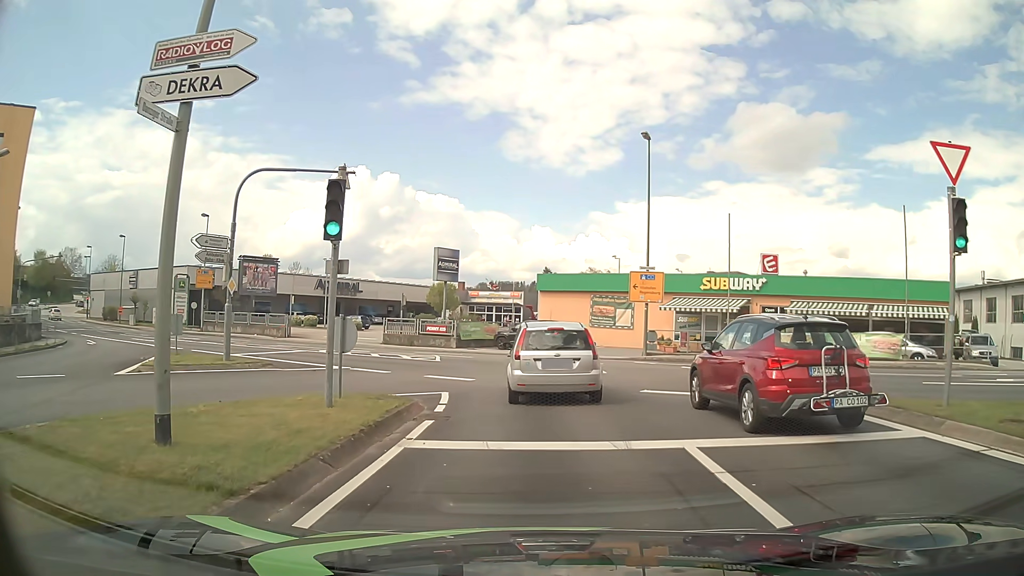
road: tertiary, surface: asphalt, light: Day
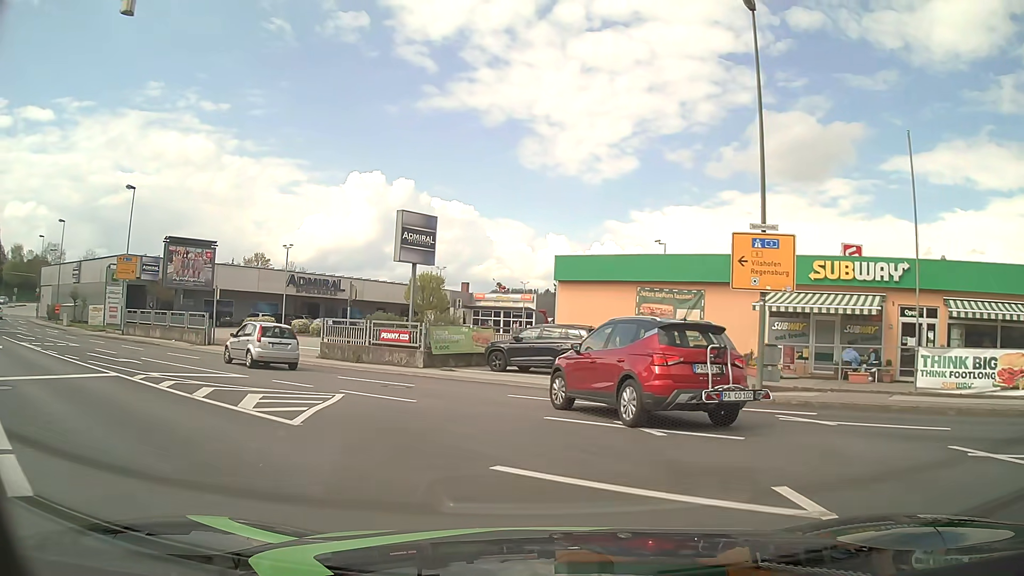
(0.0, +15.1) m; -1°
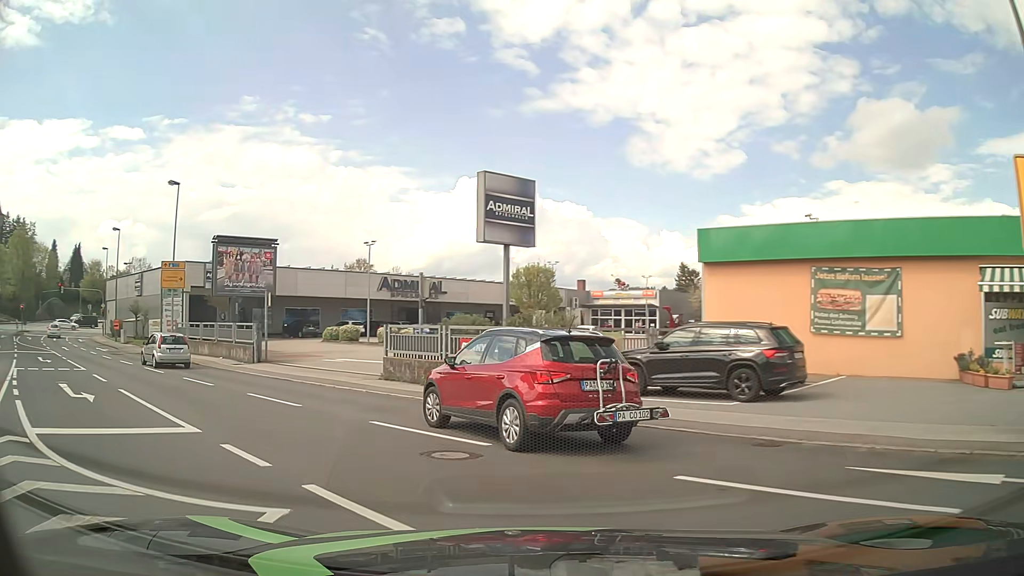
(-0.4, +7.7) m; -9°
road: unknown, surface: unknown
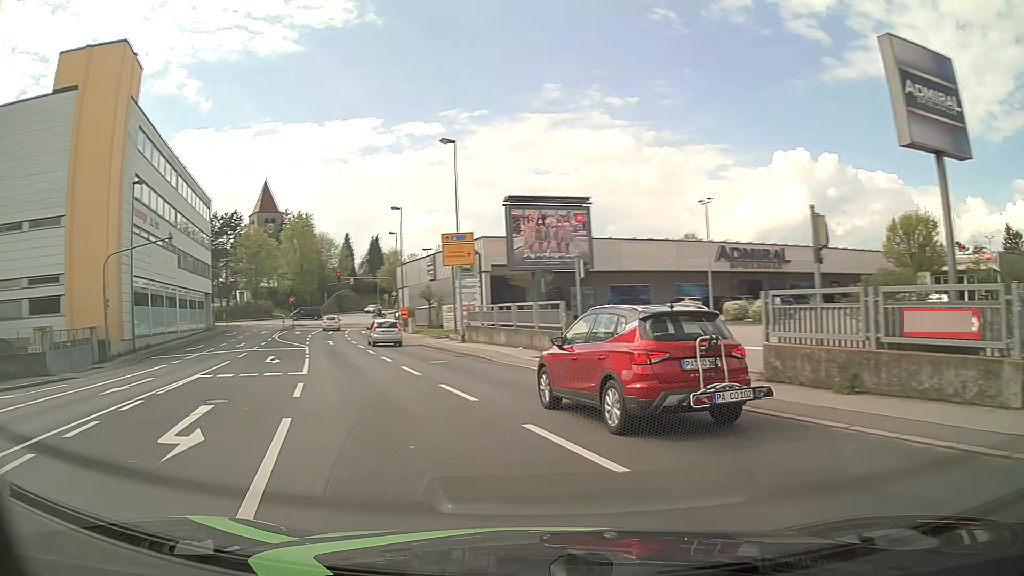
(-2.0, +7.8) m; -30°
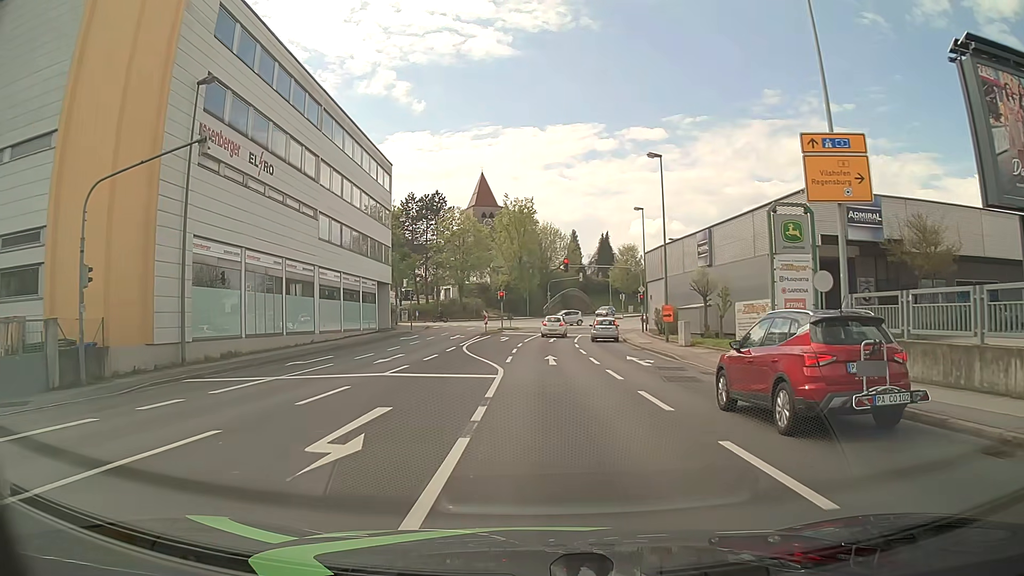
(-4.9, +18.6) m; -19°
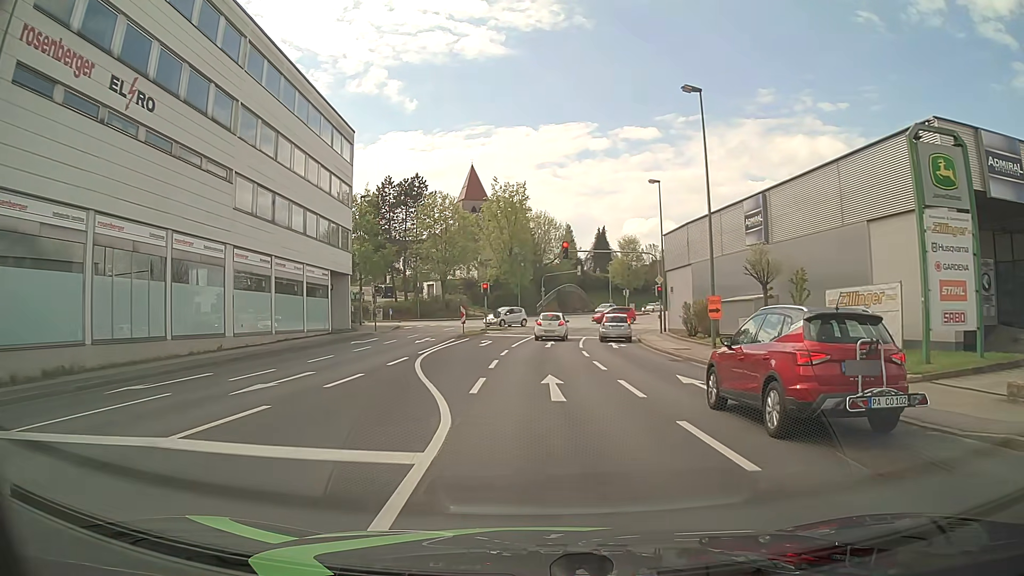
(+0.1, +10.7) m; 0°
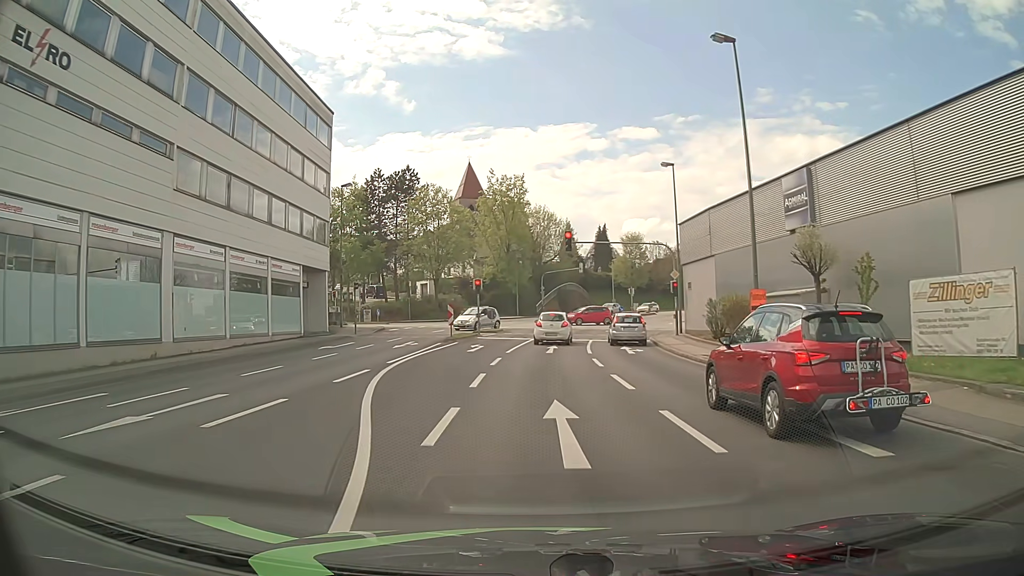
(0.0, +5.1) m; +1°
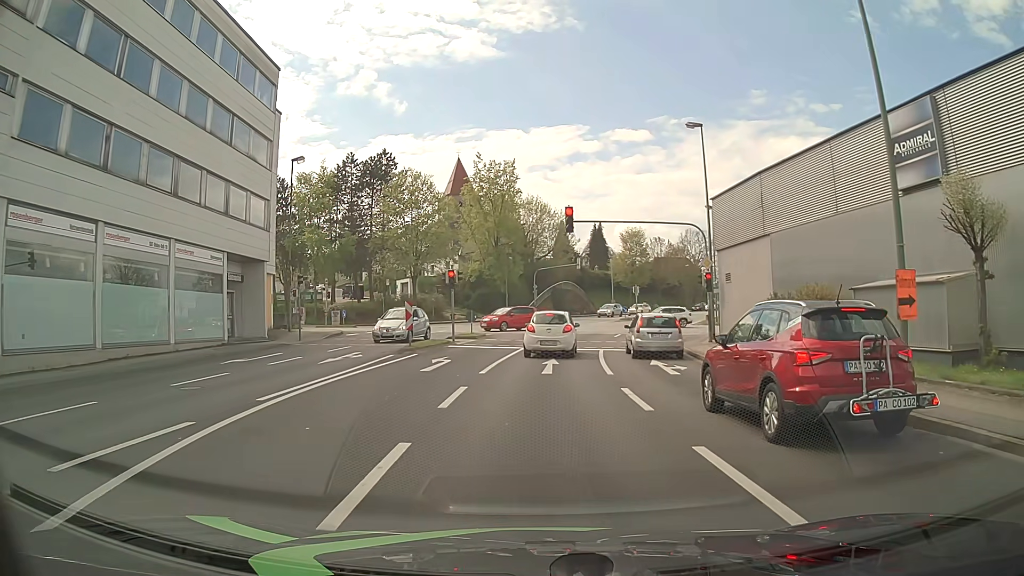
(0.0, +8.7) m; 0°
